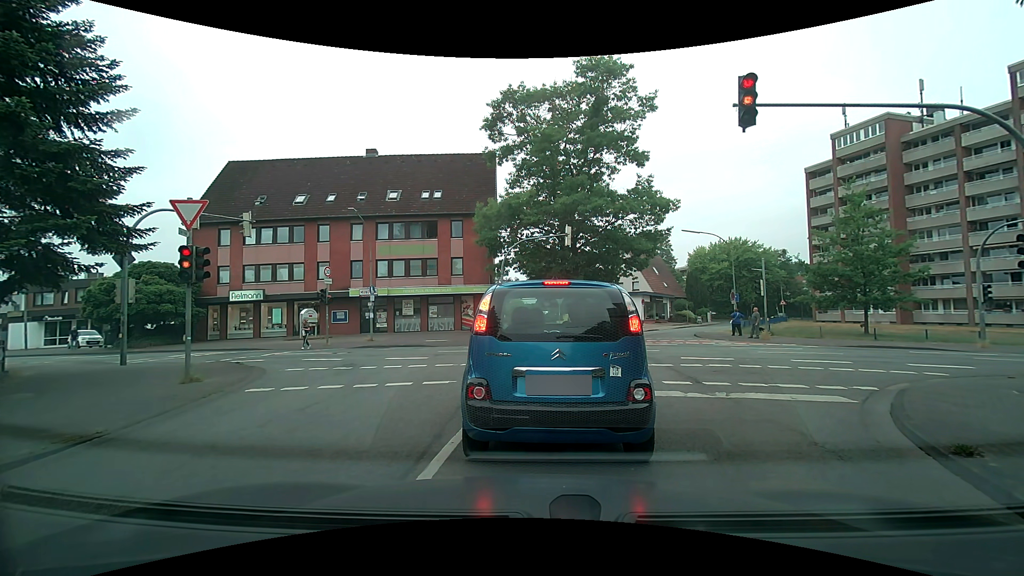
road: residential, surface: asphalt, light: Day
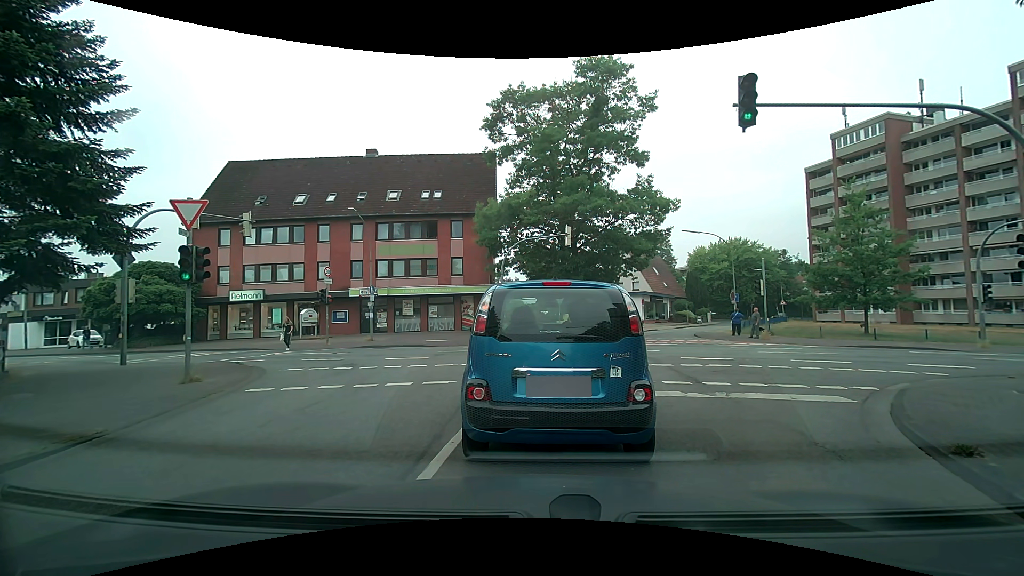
(0.0, 0.0) m; 0°
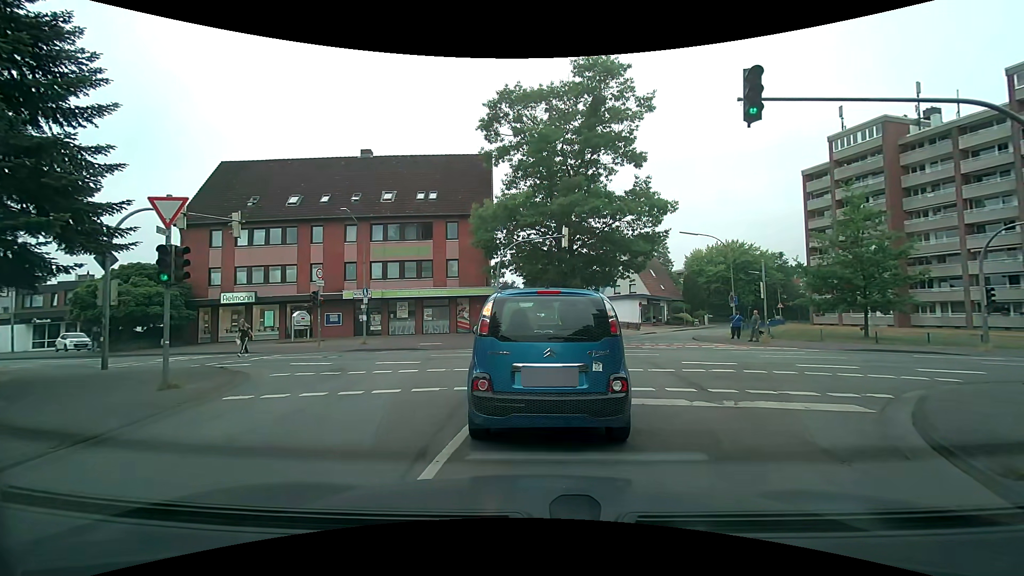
(0.0, +0.5) m; 0°
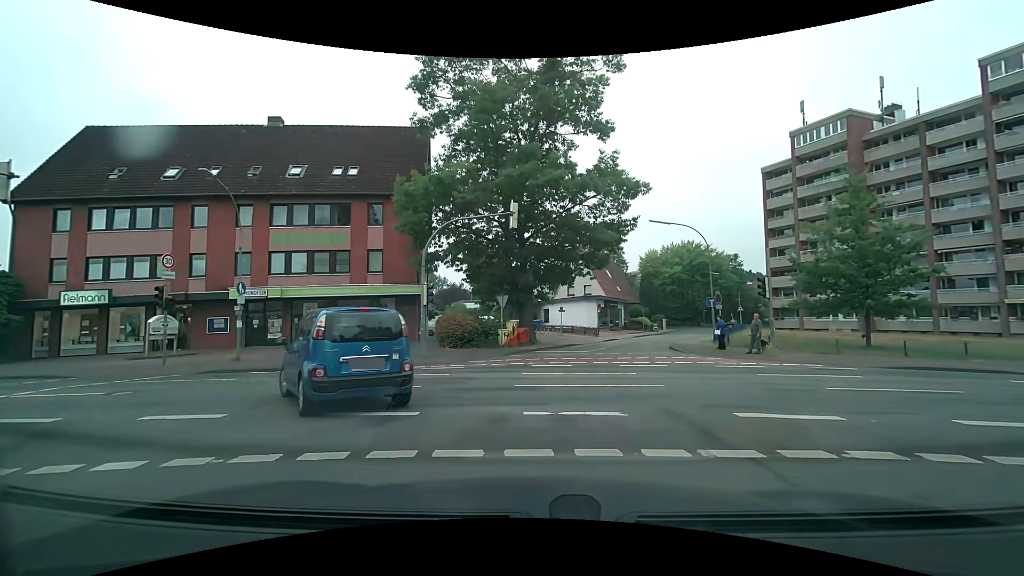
(+0.8, +7.6) m; +9°
